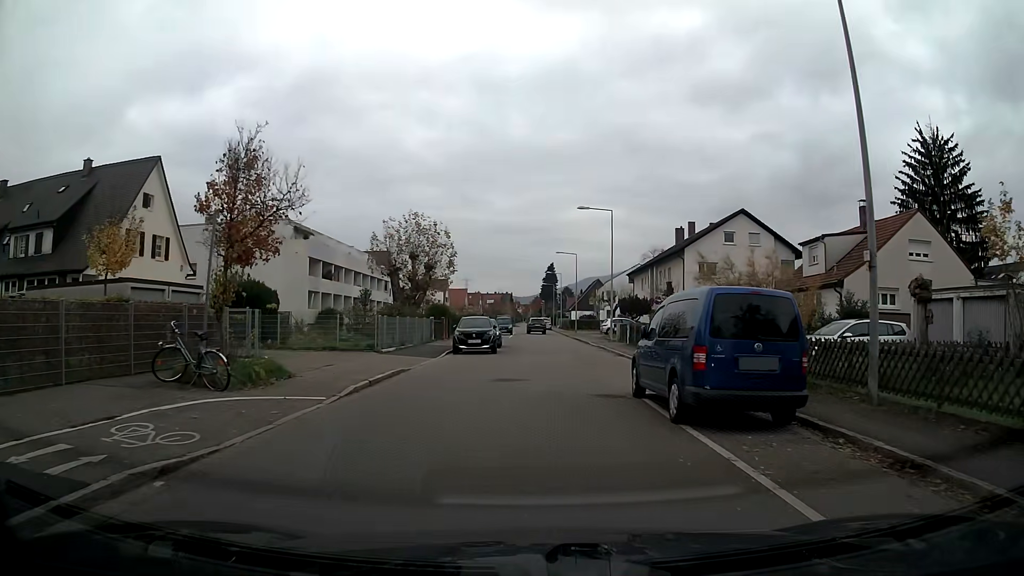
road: residential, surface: asphalt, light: Day
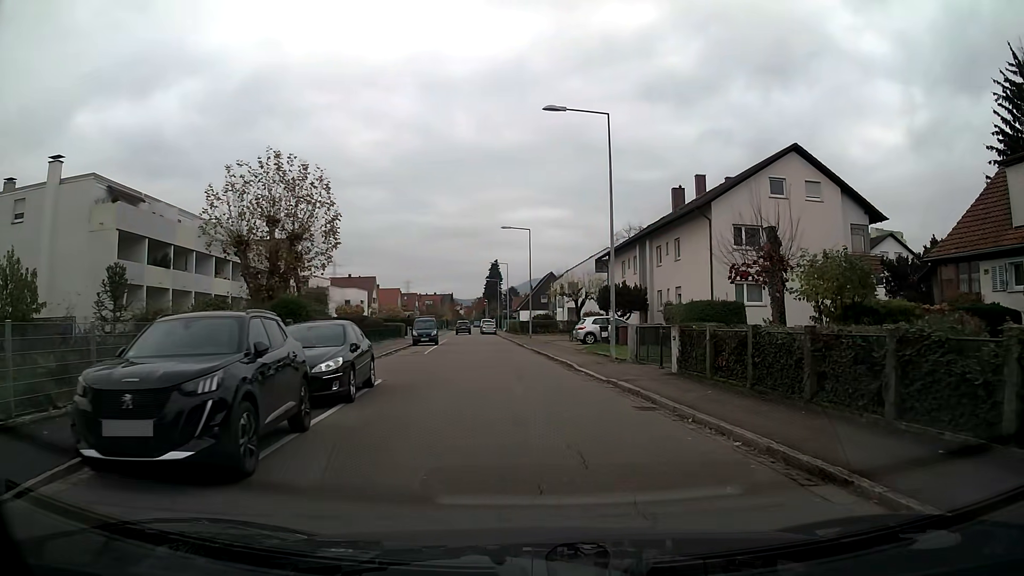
(+0.6, +21.9) m; +5°
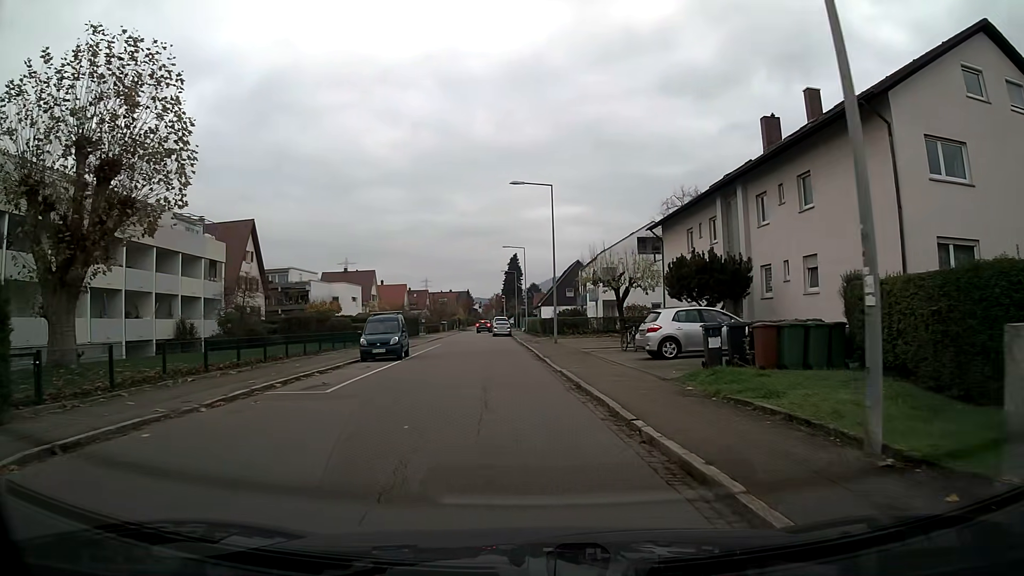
(-0.3, +17.4) m; -3°
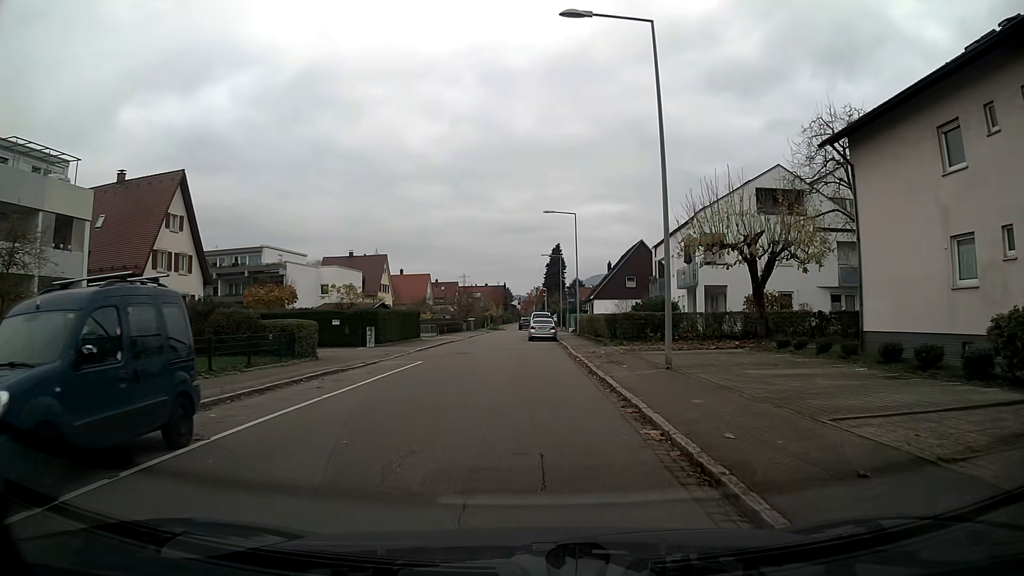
(-0.7, +21.7) m; -3°
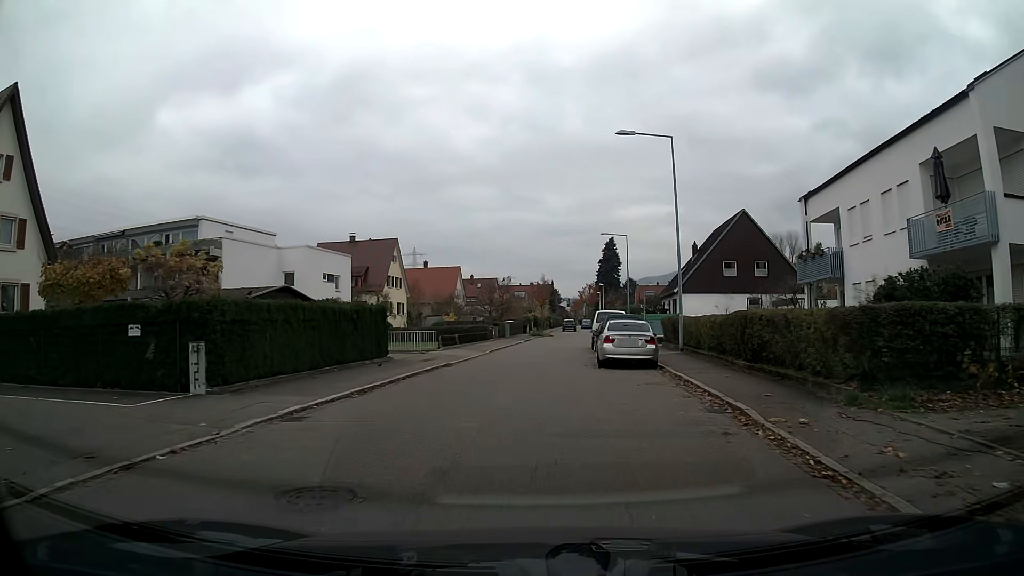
(-0.8, +22.0) m; -4°
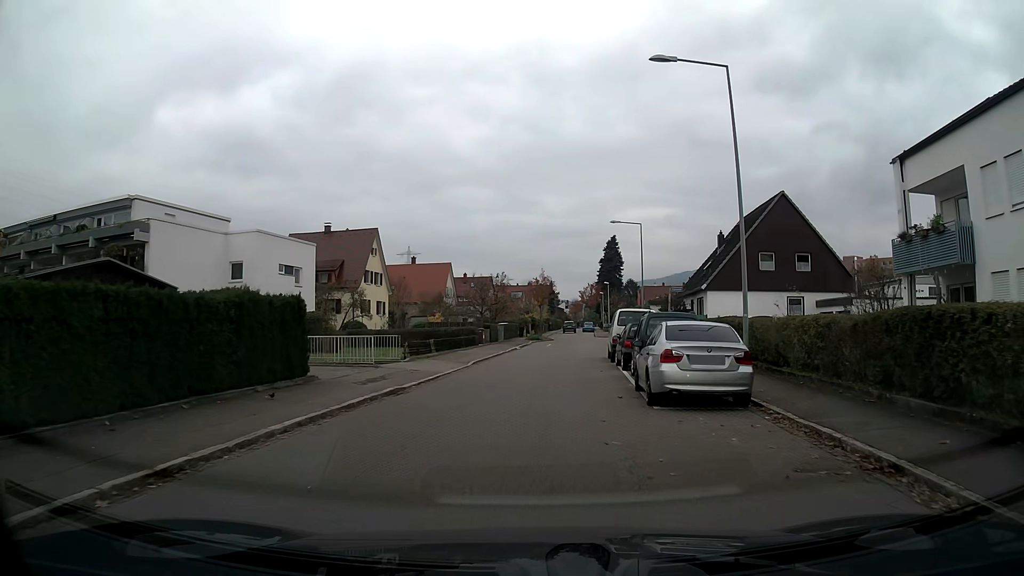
(0.0, +8.7) m; +1°
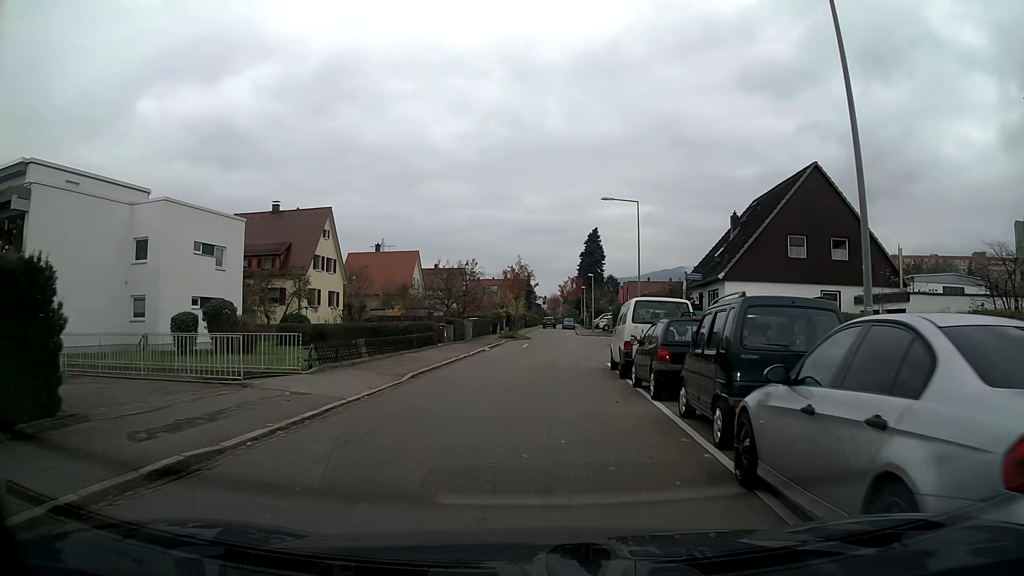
(+0.1, +8.6) m; +2°
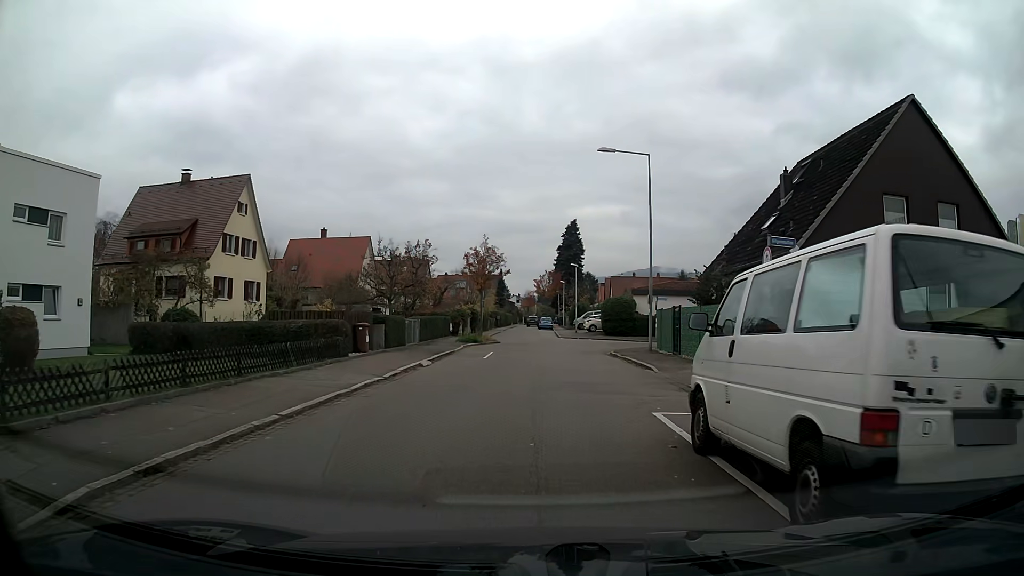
(+0.2, +12.4) m; +2°
(0, +10) (+1, +20) (+2, +30) (+2, +40) (+1, +50) (0, +60) (0, +70) (-1, +80) (-1, +90) (0, +100) m
